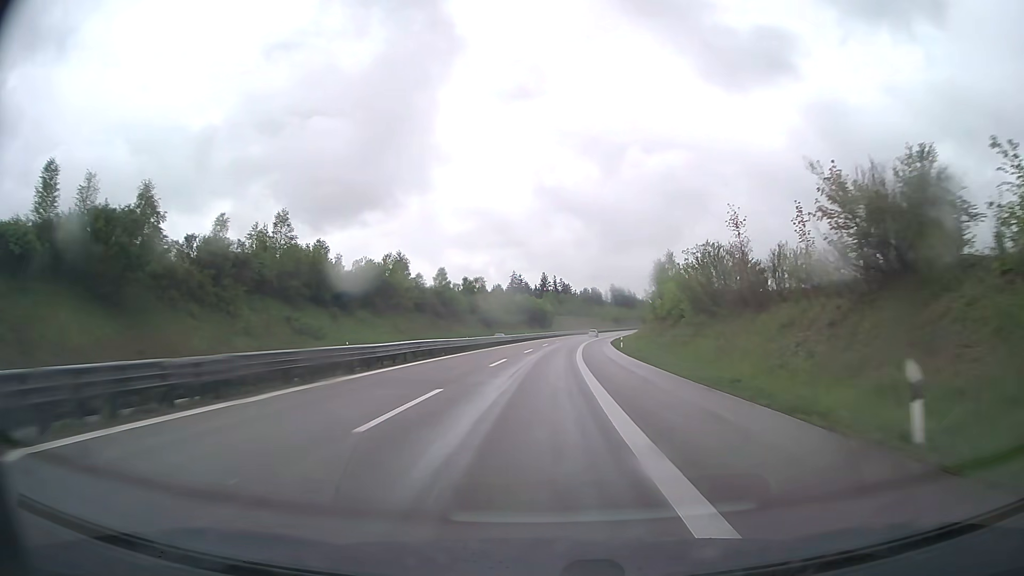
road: trunk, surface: asphalt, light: Day
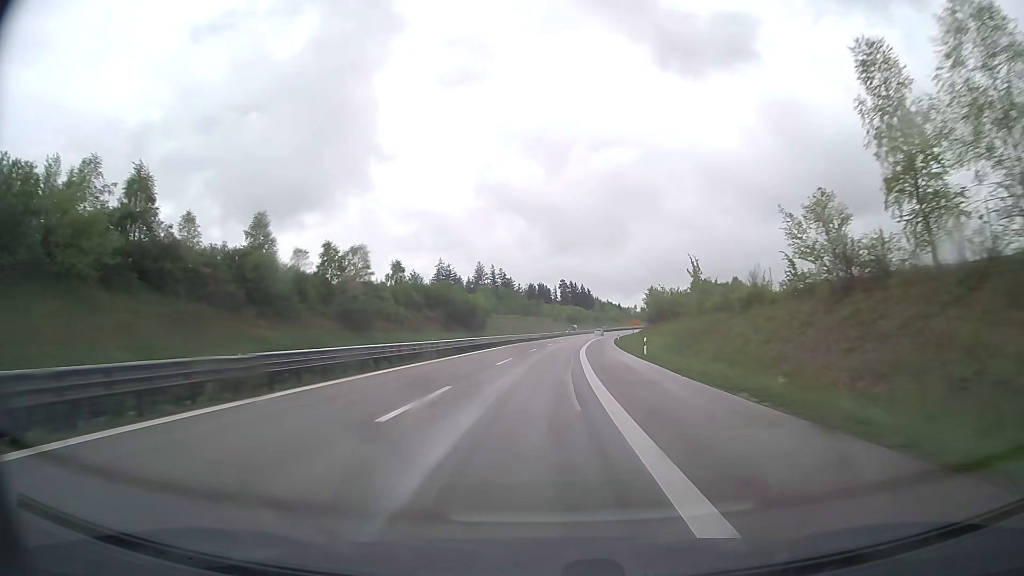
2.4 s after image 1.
(+2.9, +70.9) m; +5°
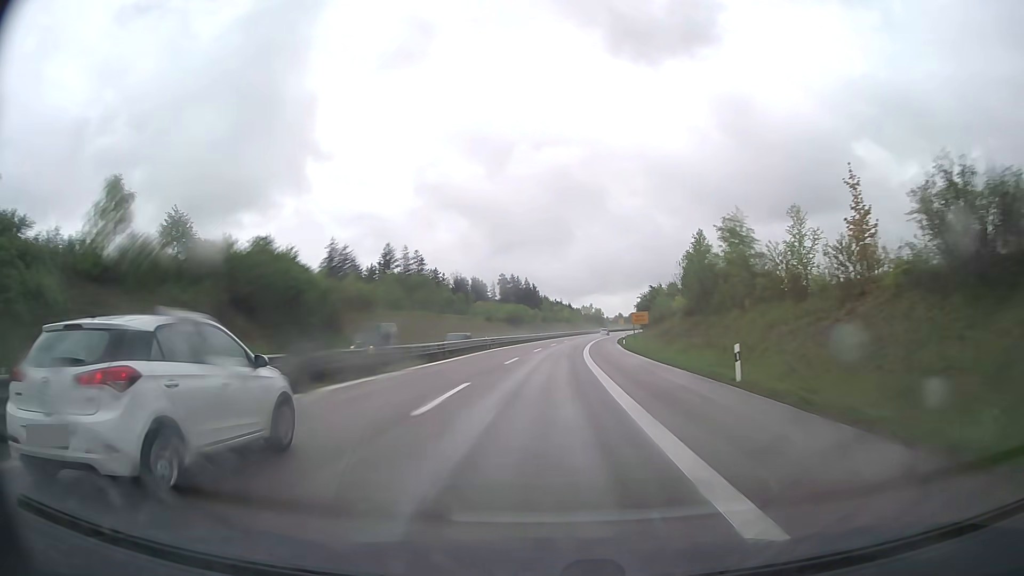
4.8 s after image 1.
(+3.4, +70.8) m; +5°
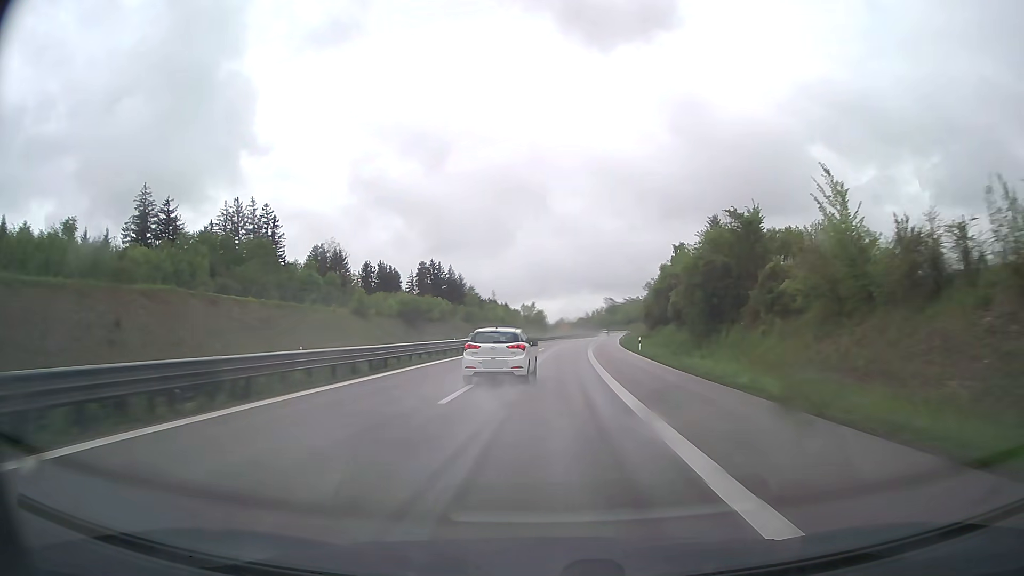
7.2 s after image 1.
(+3.2, +70.8) m; +5°
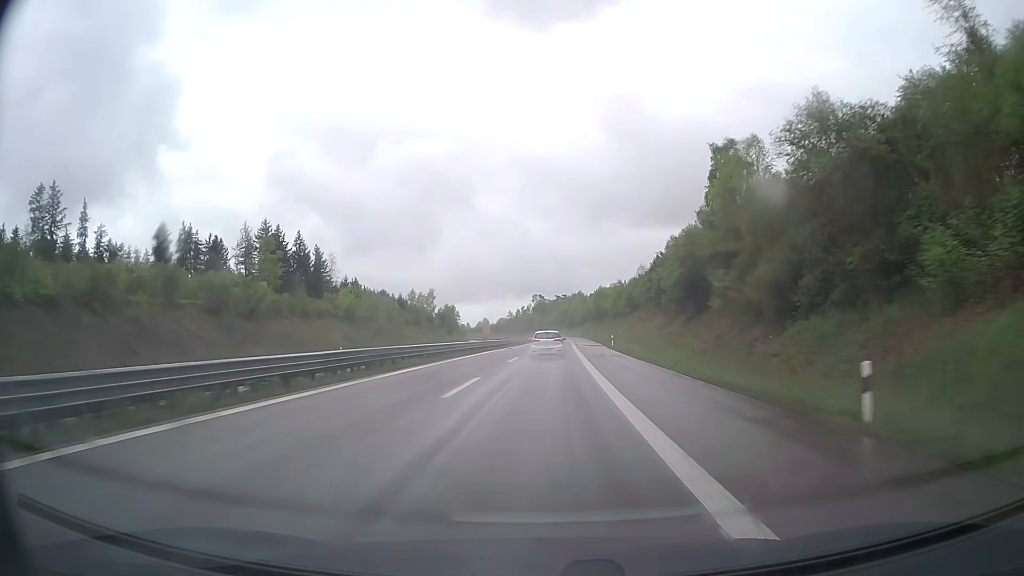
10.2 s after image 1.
(+5.5, +88.3) m; +6°
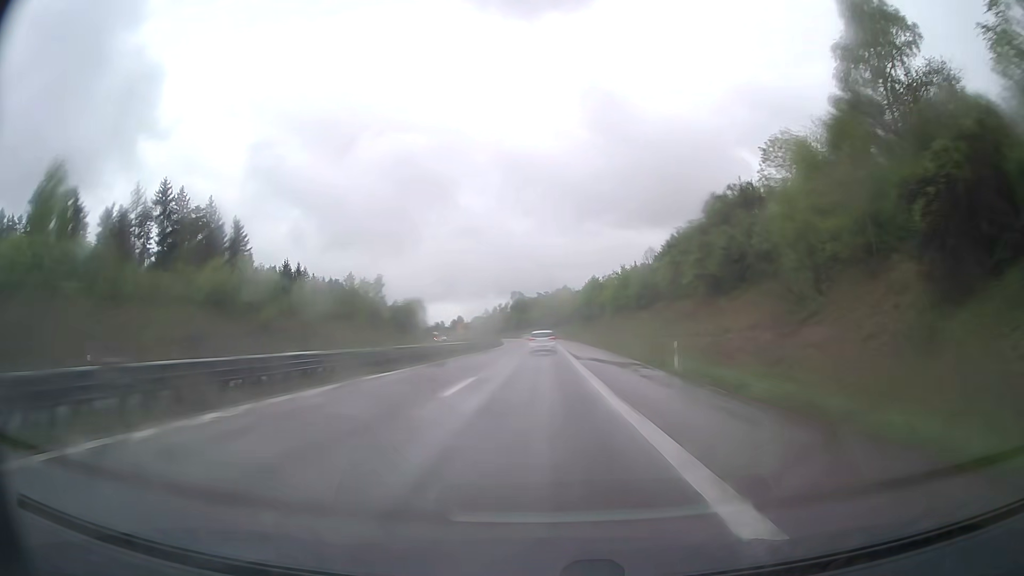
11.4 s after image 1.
(+0.5, +35.4) m; +1°
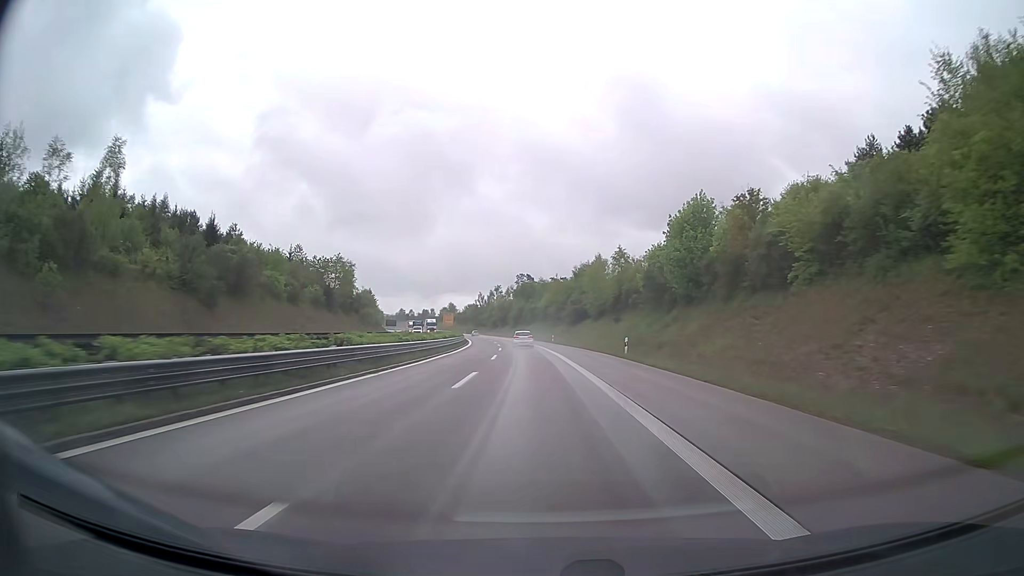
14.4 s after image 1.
(-0.2, +88.5) m; -1°
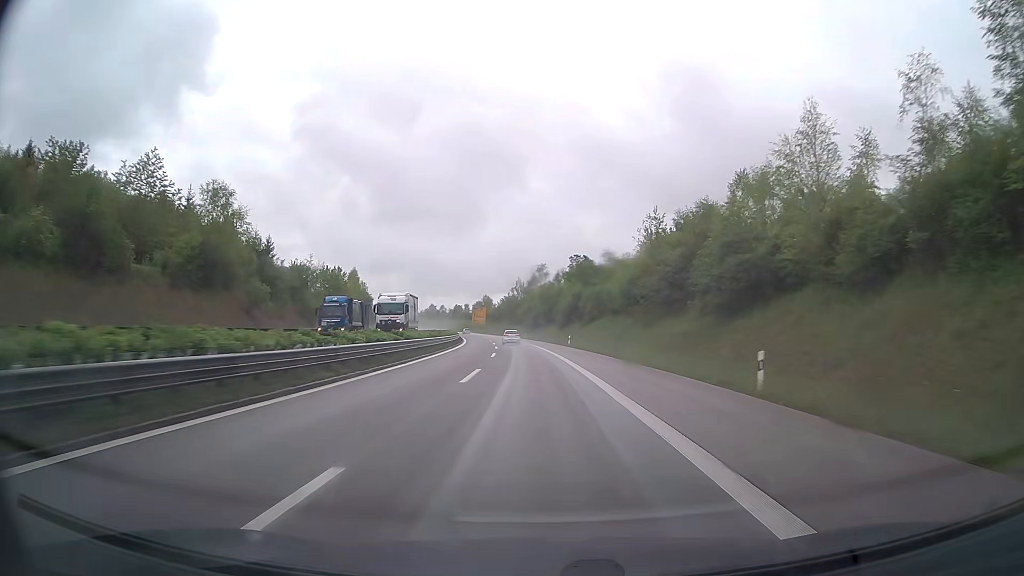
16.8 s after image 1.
(-2.7, +70.7) m; -4°
(0, +10) (0, +20) (-1, +30) (-1, +40) (-1, +50) (-2, +60) (-3, +70) (-4, +80) (-5, +90) (-6, +100) m
